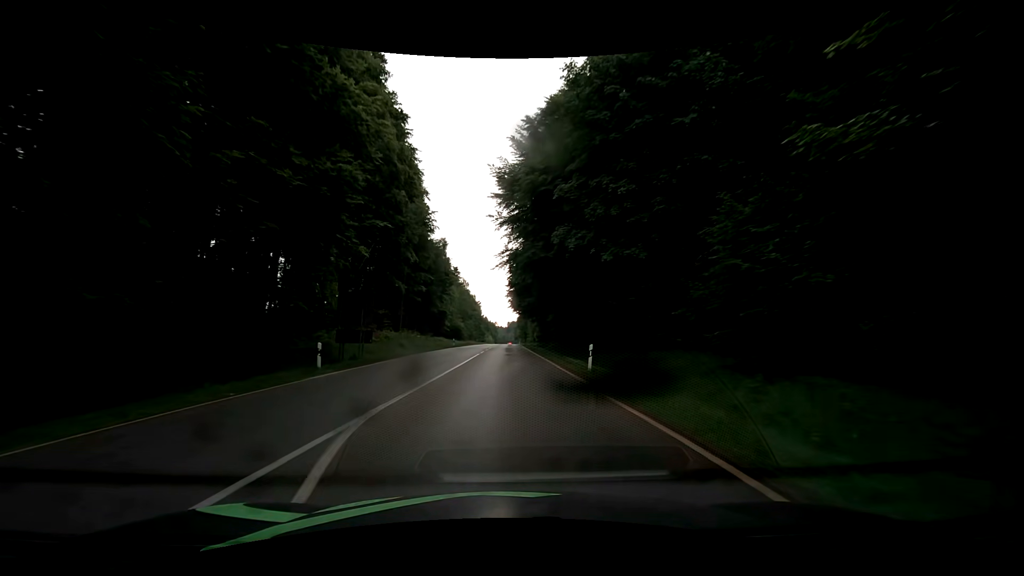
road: secondary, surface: asphalt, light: Day
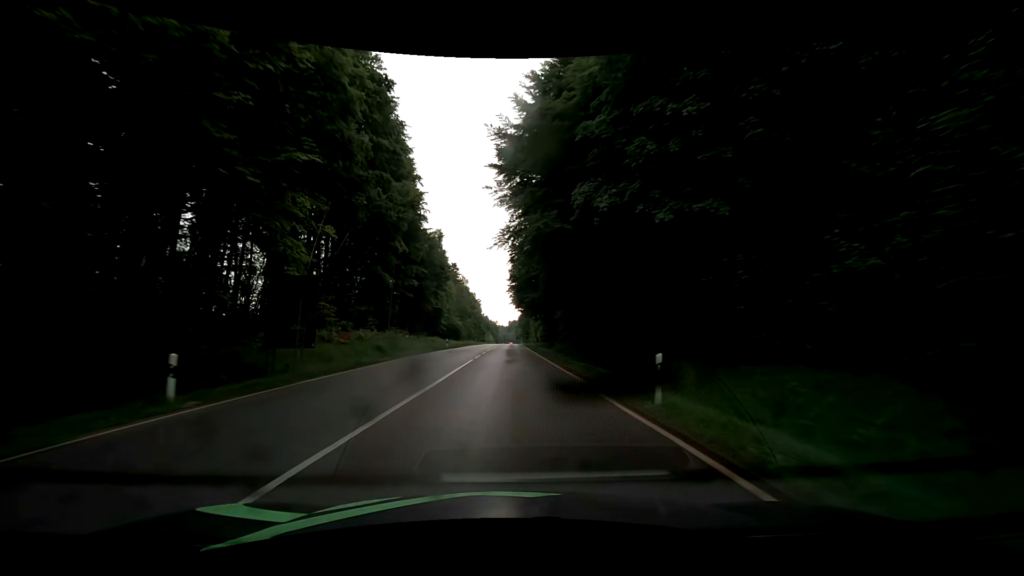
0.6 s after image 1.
(-0.2, +8.2) m; -1°
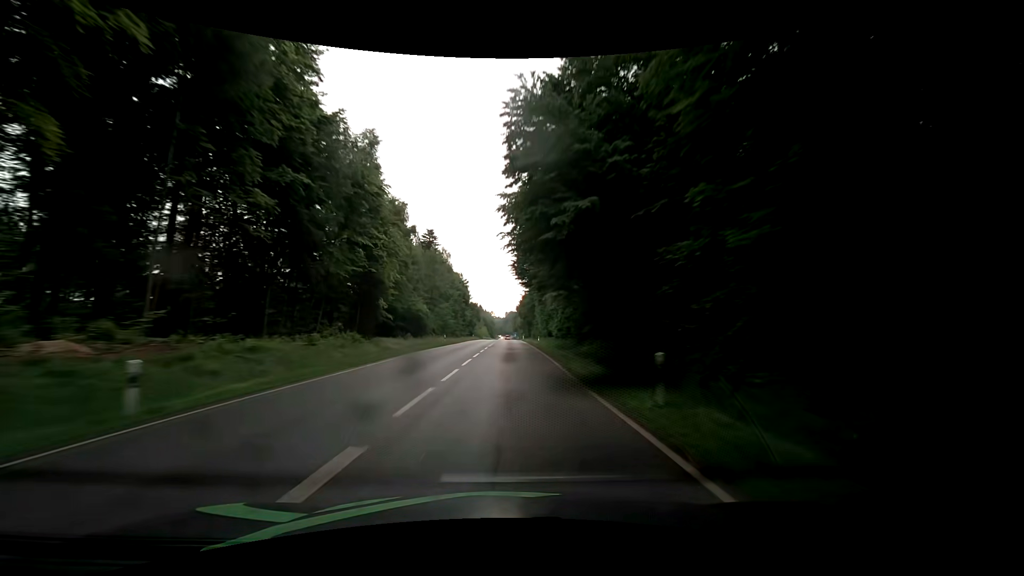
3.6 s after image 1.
(0.0, +44.0) m; 0°
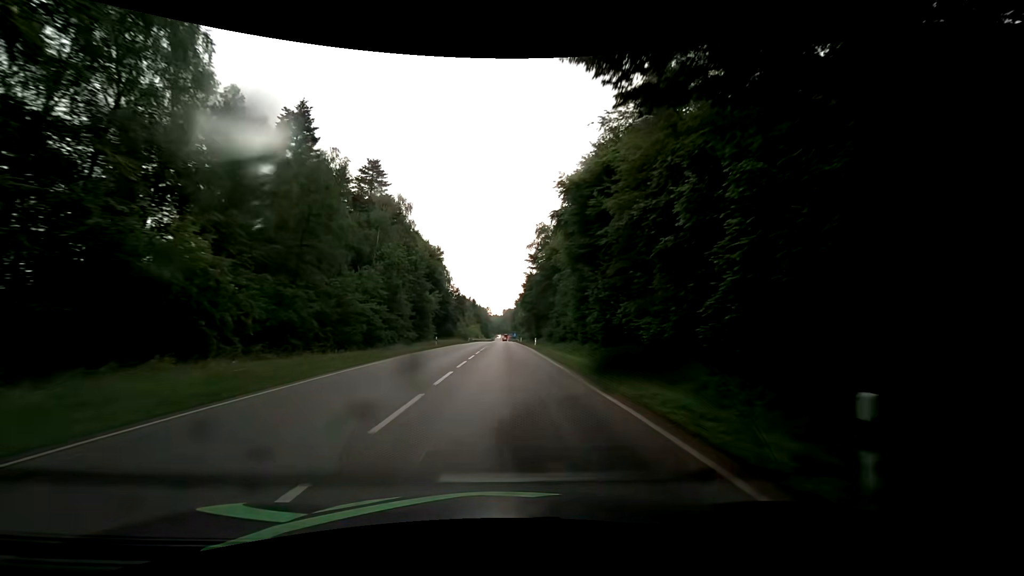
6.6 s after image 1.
(+0.4, +49.7) m; 0°
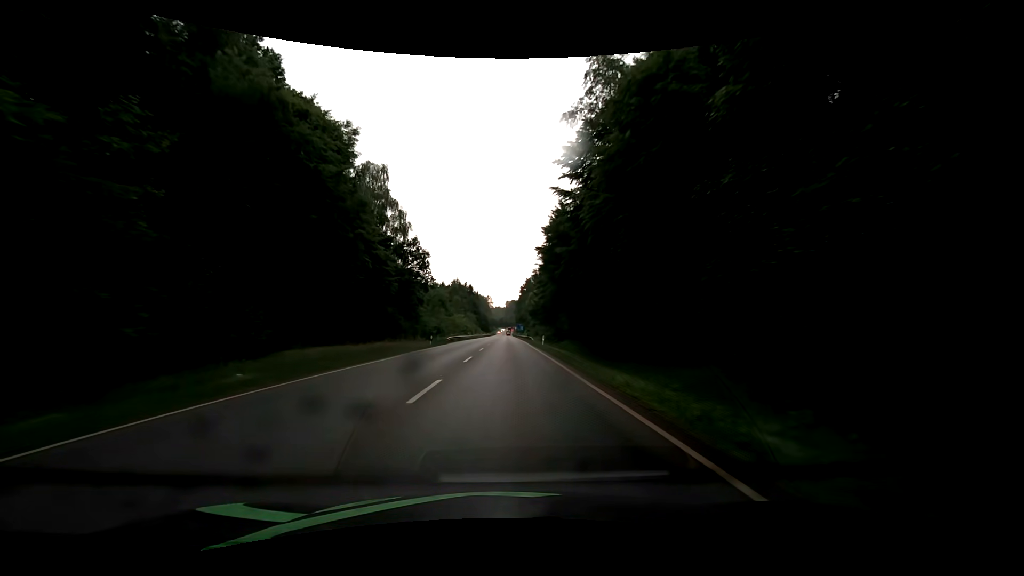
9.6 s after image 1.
(+0.4, +52.0) m; 0°
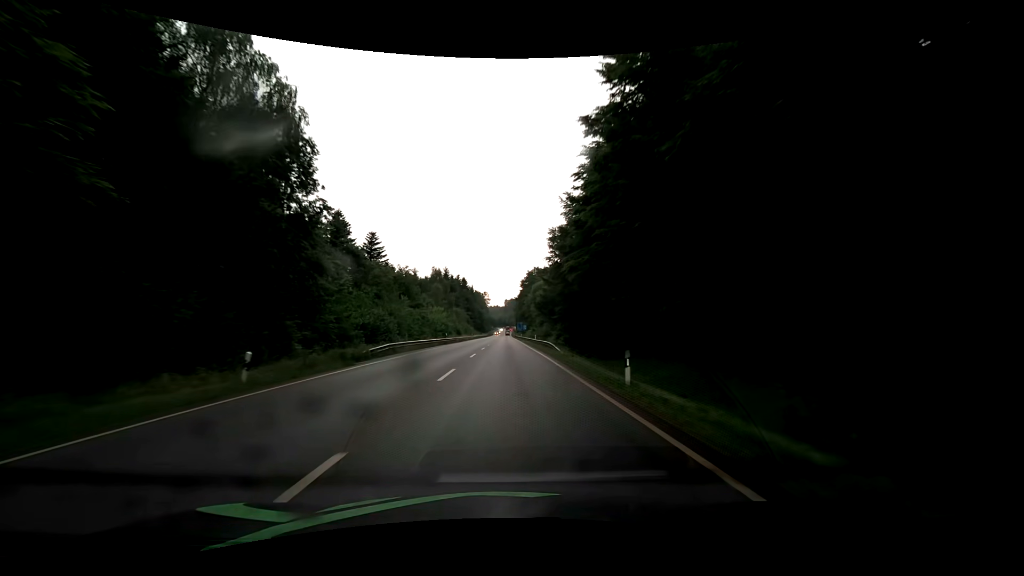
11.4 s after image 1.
(+0.4, +31.9) m; +1°
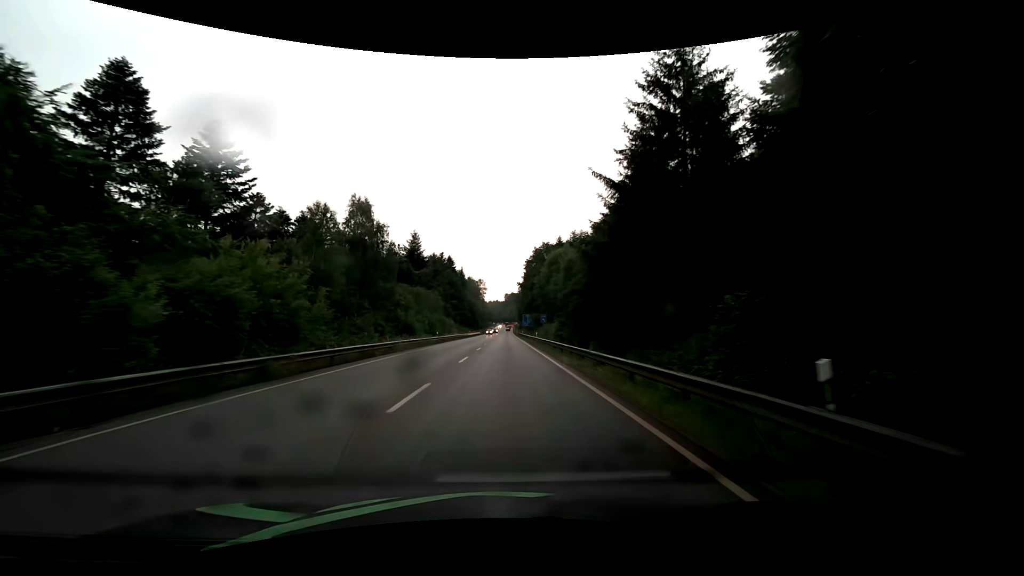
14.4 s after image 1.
(-0.2, +53.6) m; 0°
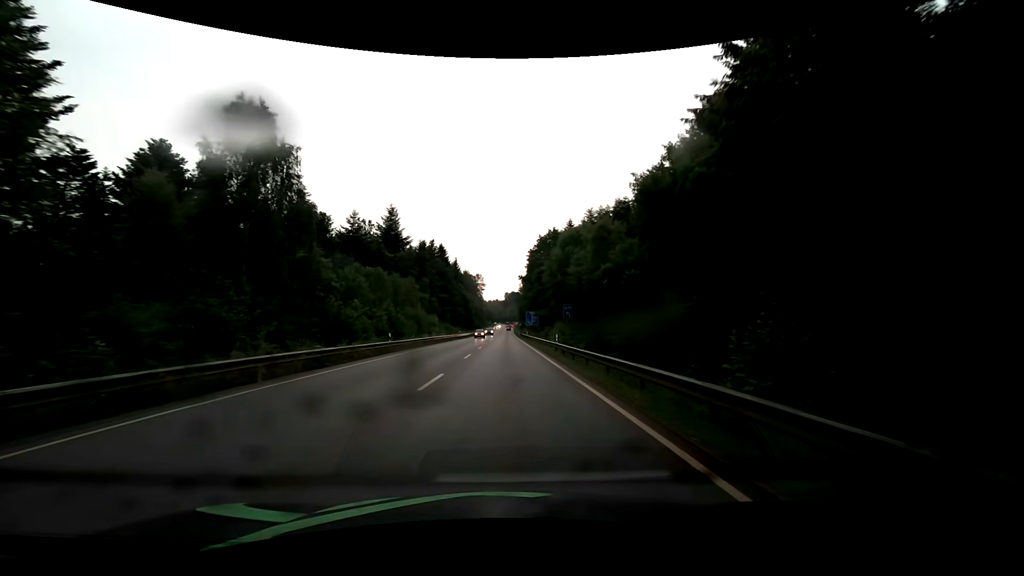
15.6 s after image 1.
(-0.3, +21.6) m; -1°
(0, +10) (0, +20) (0, +30) (0, +40) (0, +50) (0, +60) (0, +70) (0, +80) (0, +90) (0, +100) m
